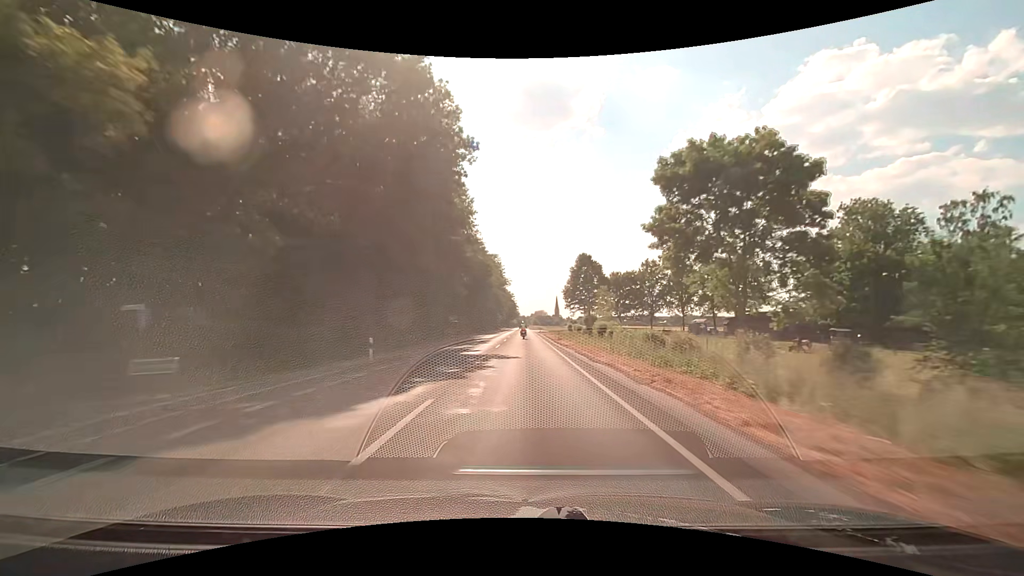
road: secondary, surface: asphalt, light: Day
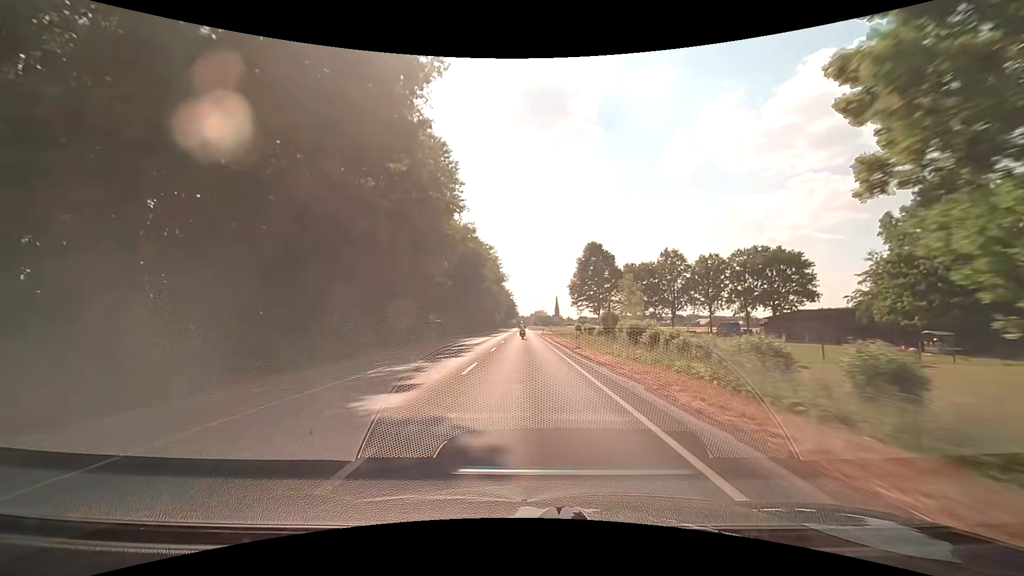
(0.0, +15.5) m; 0°
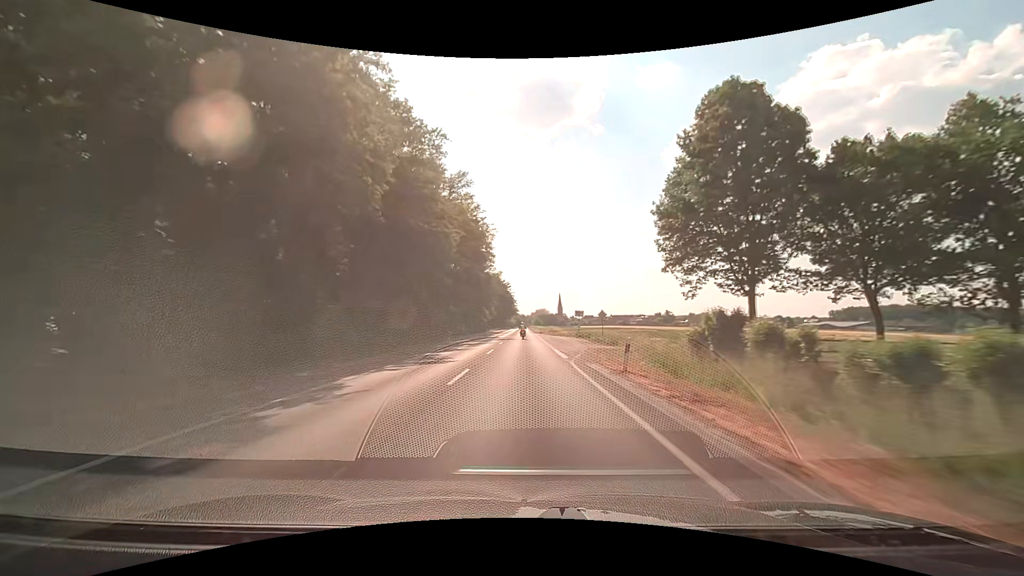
(-0.1, +62.4) m; 0°
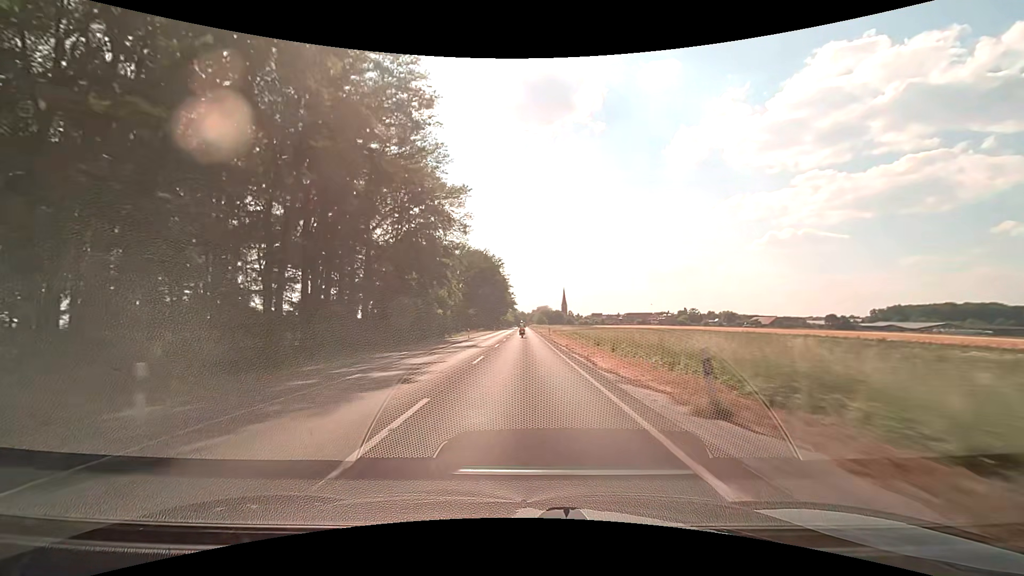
(+0.1, +78.6) m; 0°
(0, +10) (0, +20) (0, +30) (0, +40) (0, +50) (0, +60) (0, +70) (0, +80) (0, +90) (0, +100) m
